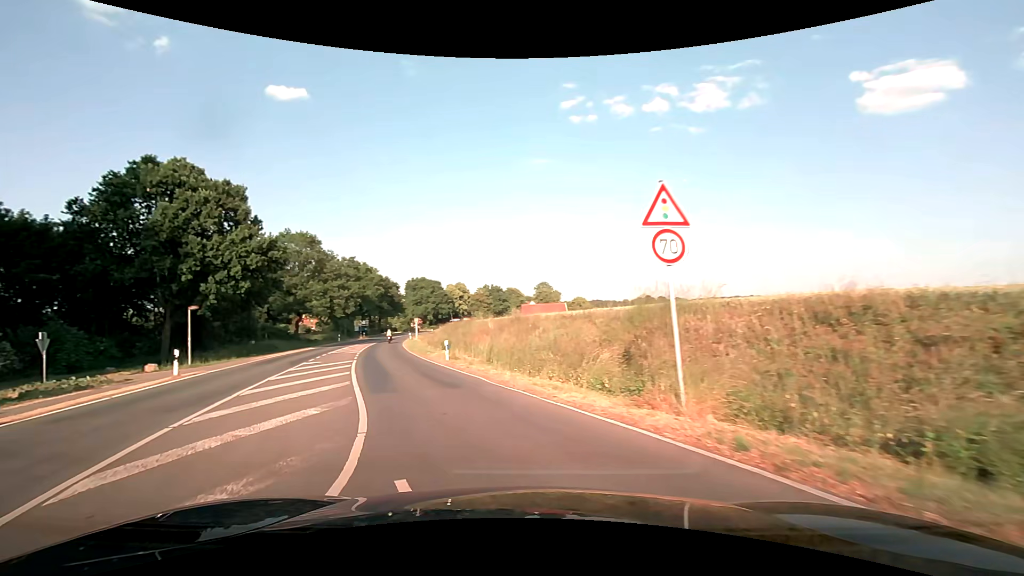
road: secondary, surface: asphalt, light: Day
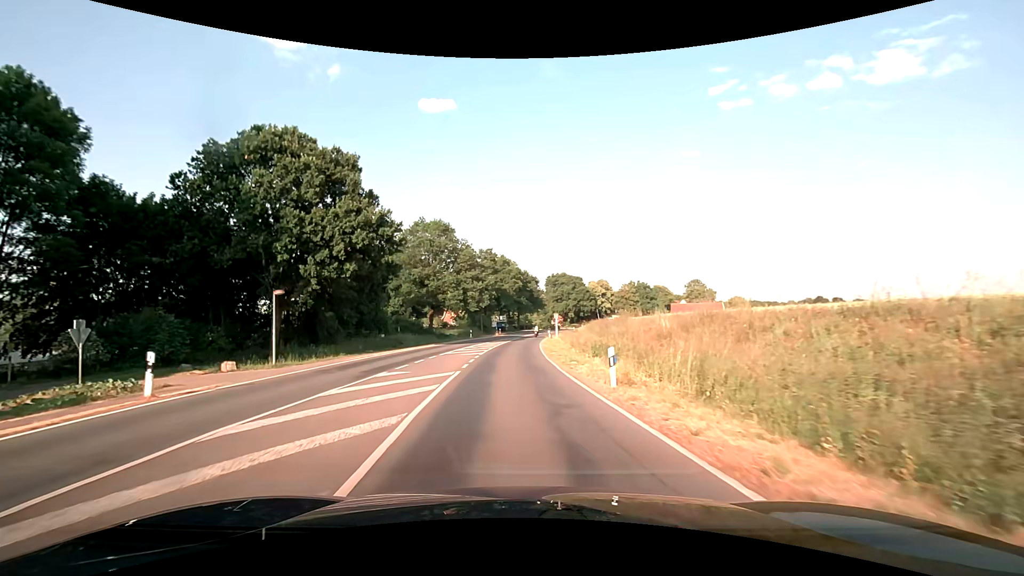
(-2.1, +11.0) m; -18°
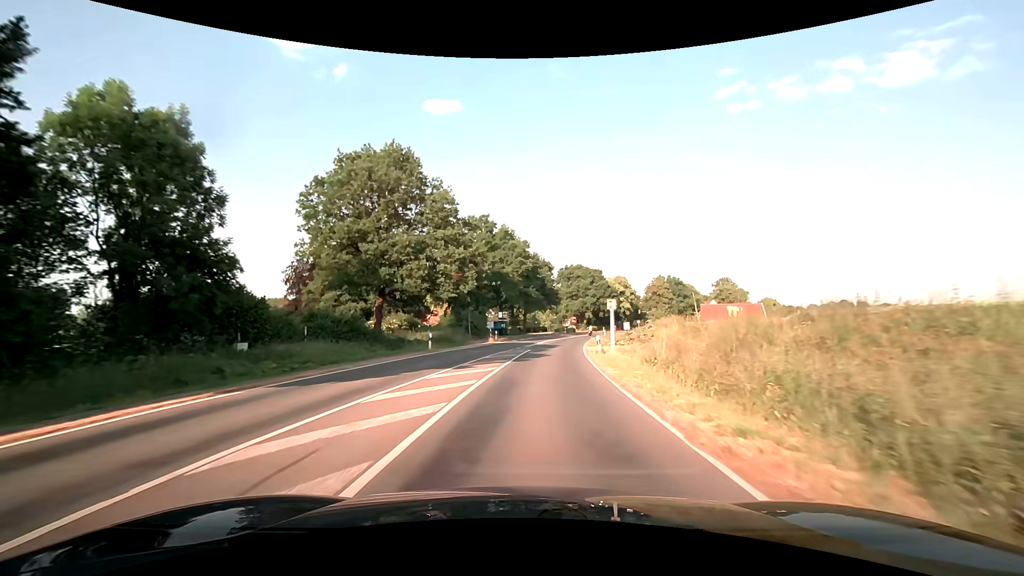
(-1.0, +32.1) m; -1°
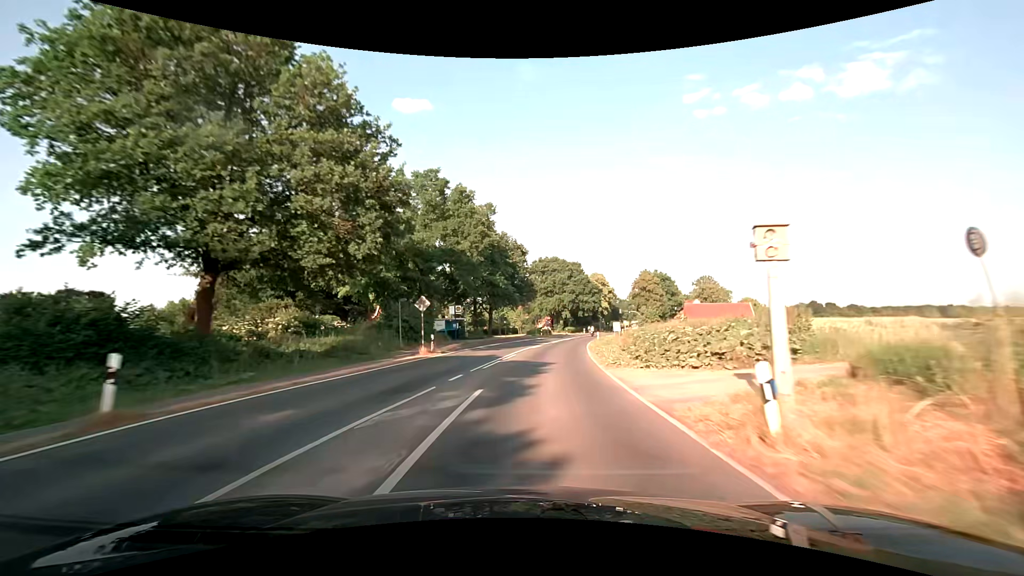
(+0.5, +20.6) m; +3°
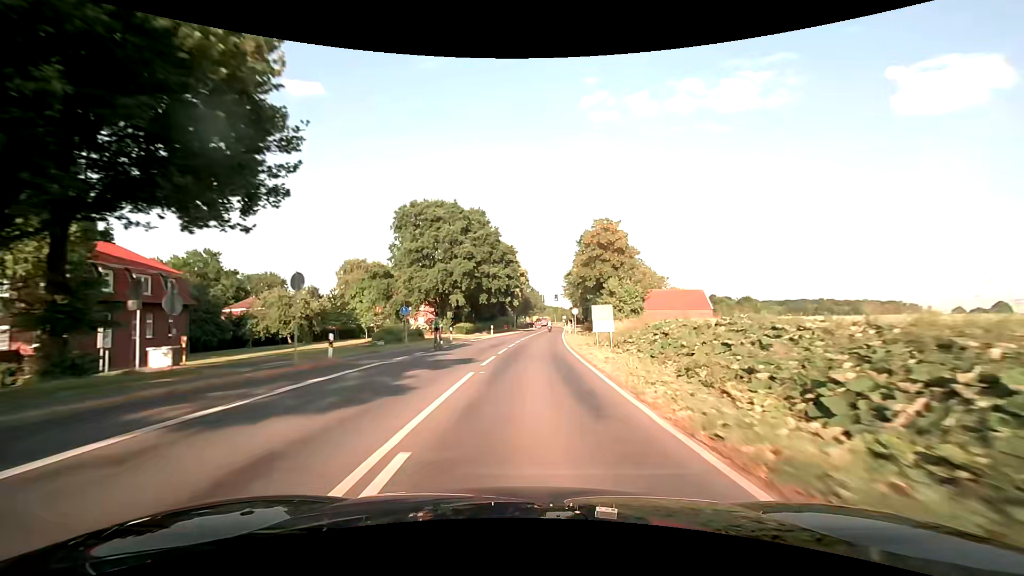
(+5.3, +56.9) m; +11°
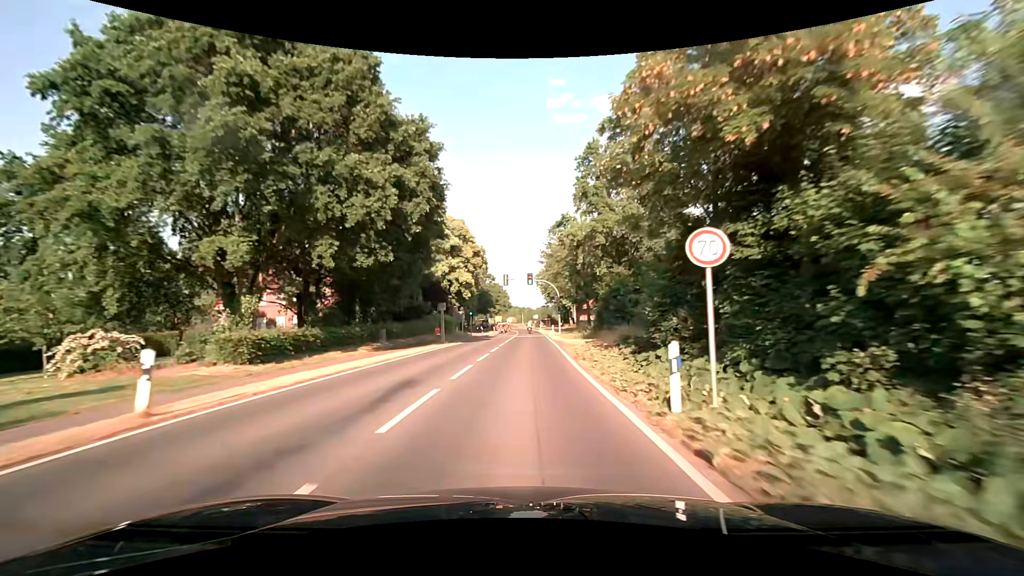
(+2.0, +44.7) m; +4°
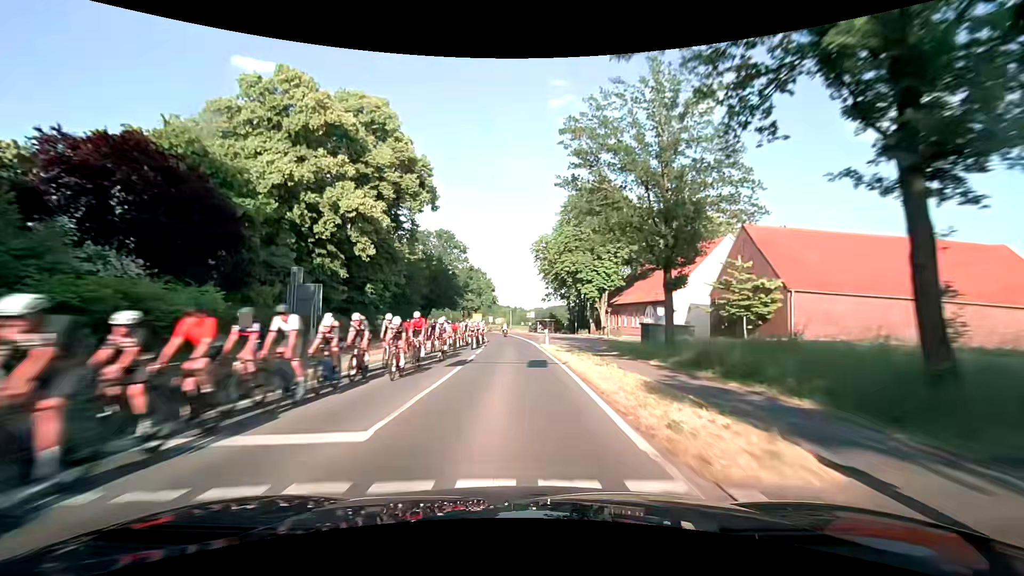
(+1.1, +54.0) m; +1°
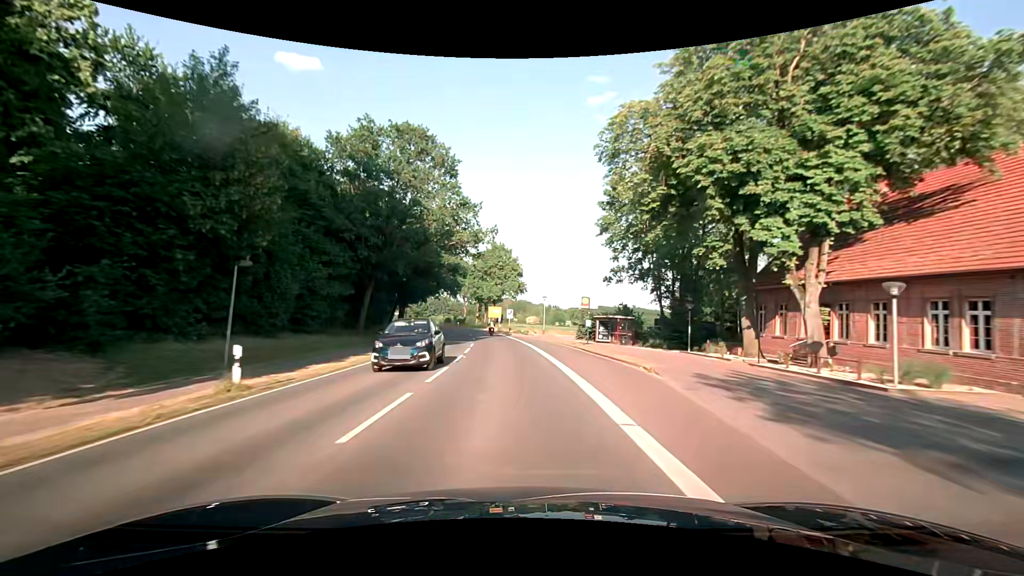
(-0.8, +42.5) m; -4°
(0, +10) (0, +20) (-1, +30) (-2, +40) (-3, +50) (-4, +60) (-6, +70) (-7, +80) (-9, +89) (-12, +99) m
